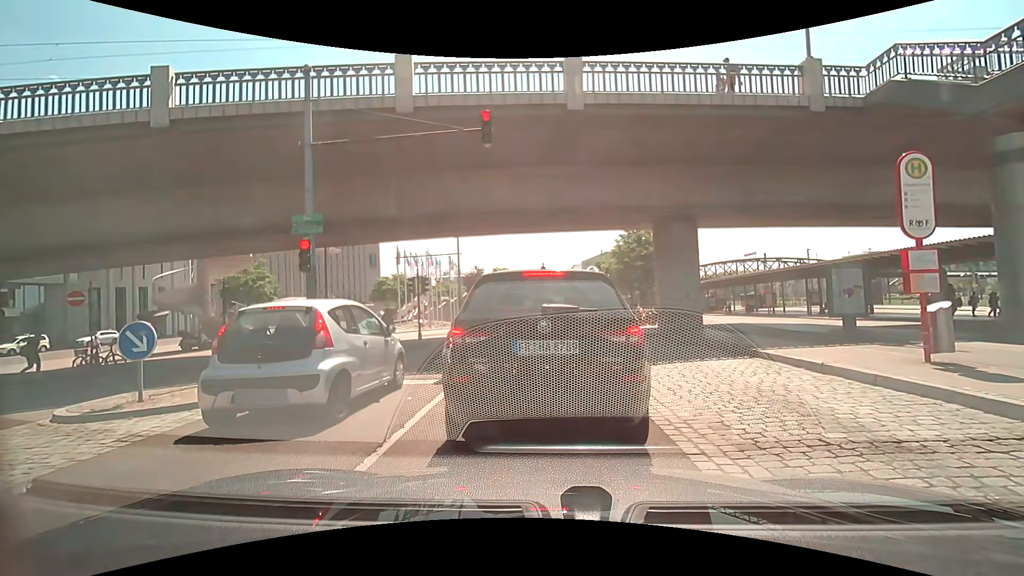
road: primary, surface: asphalt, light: Day
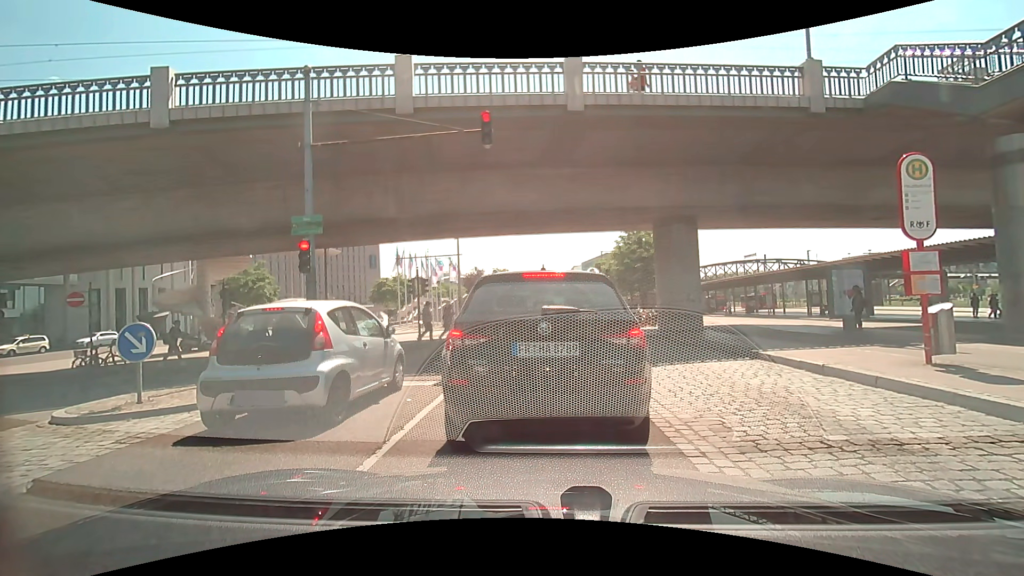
(0.0, +0.1) m; 0°
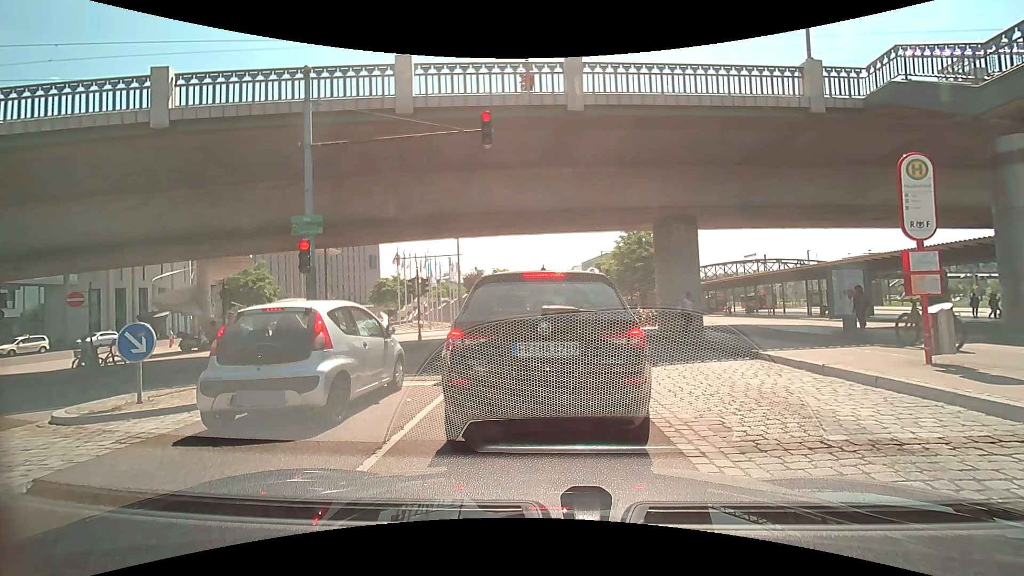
(0.0, 0.0) m; 0°
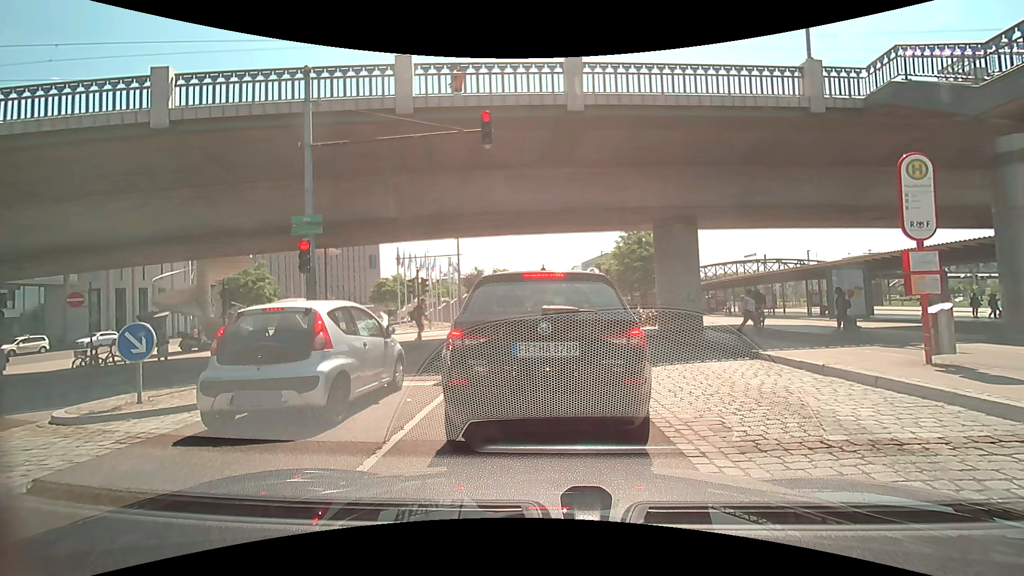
(0.0, 0.0) m; 0°
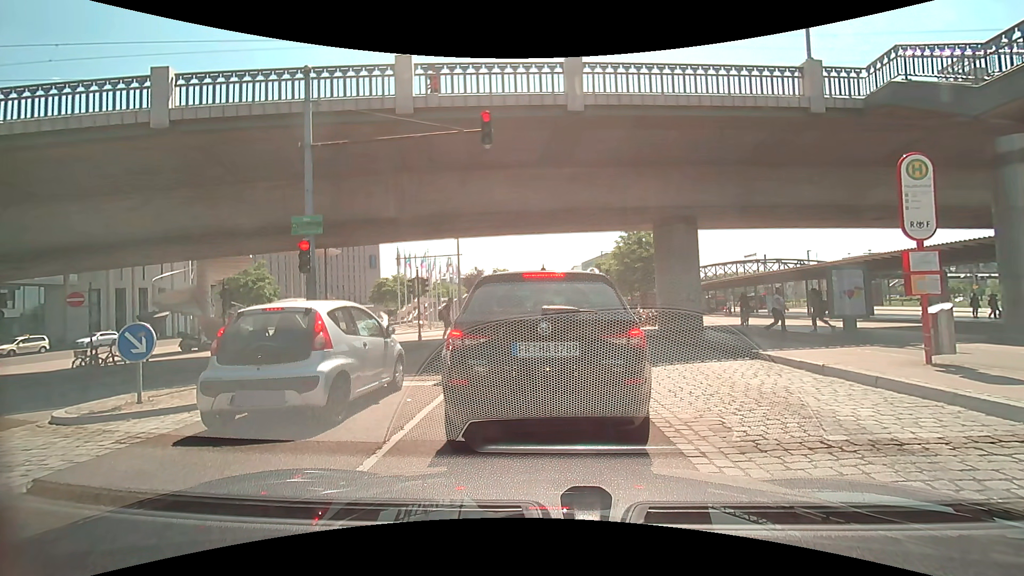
(0.0, 0.0) m; 0°
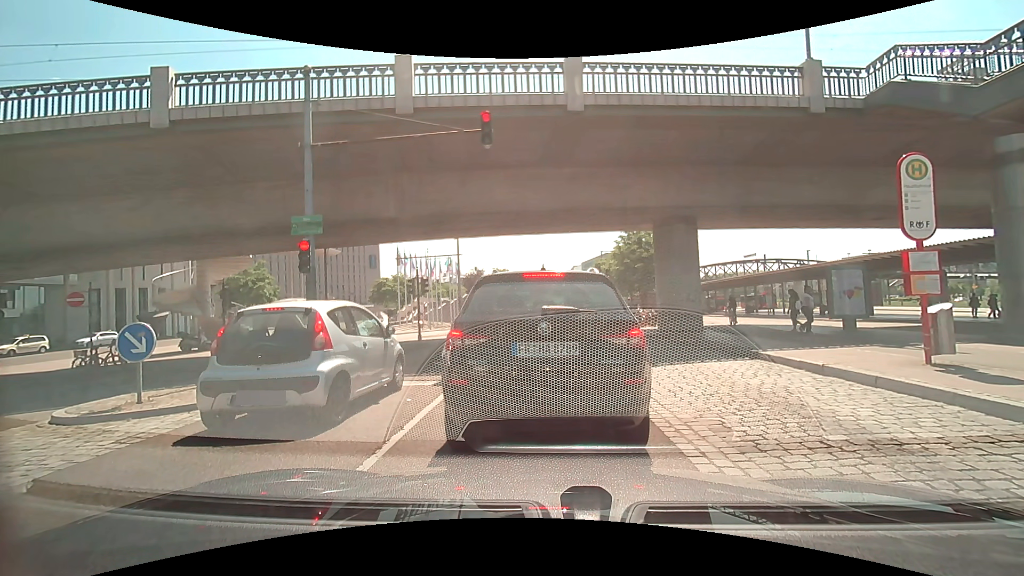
(0.0, 0.0) m; 0°
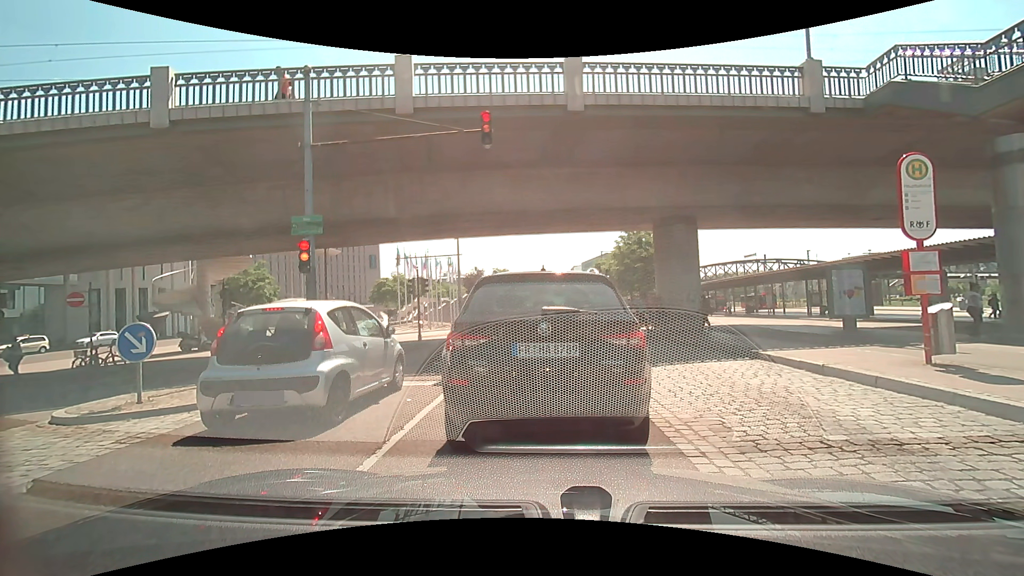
(0.0, 0.0) m; 0°
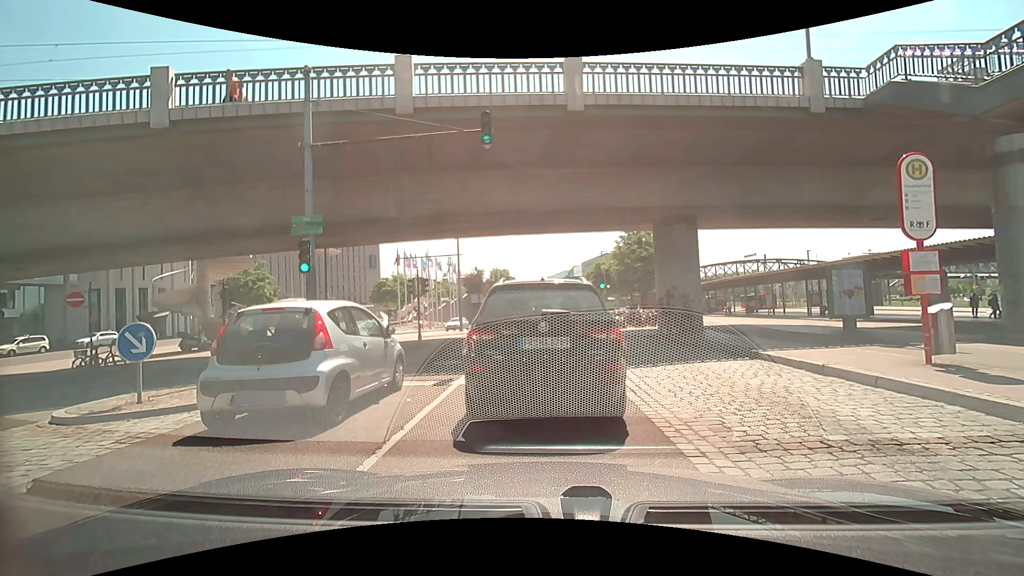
(0.0, 0.0) m; 0°
(0, +10) (0, +20) (0, +30) (-1, +40) (0, +50) (0, +60) (+2, +70) (+3, +80) (+4, +90) (+5, +100) m
